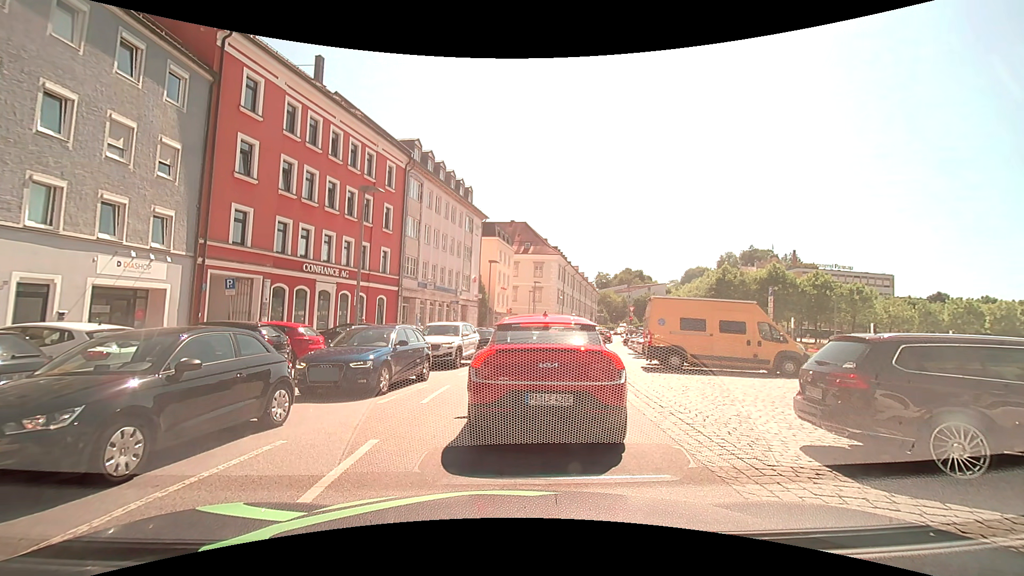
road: tertiary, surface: asphalt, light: Day
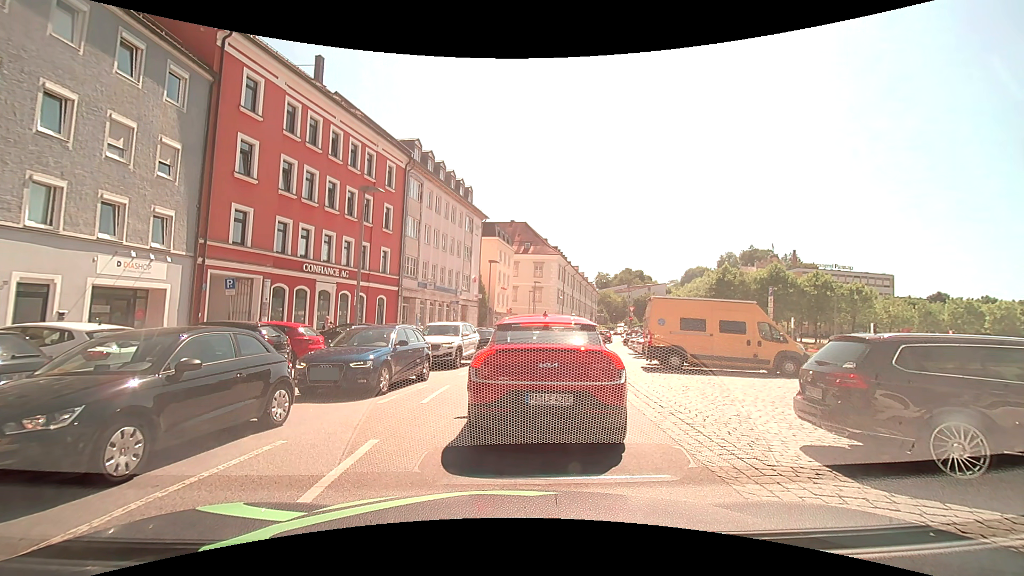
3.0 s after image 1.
(0.0, 0.0) m; 0°
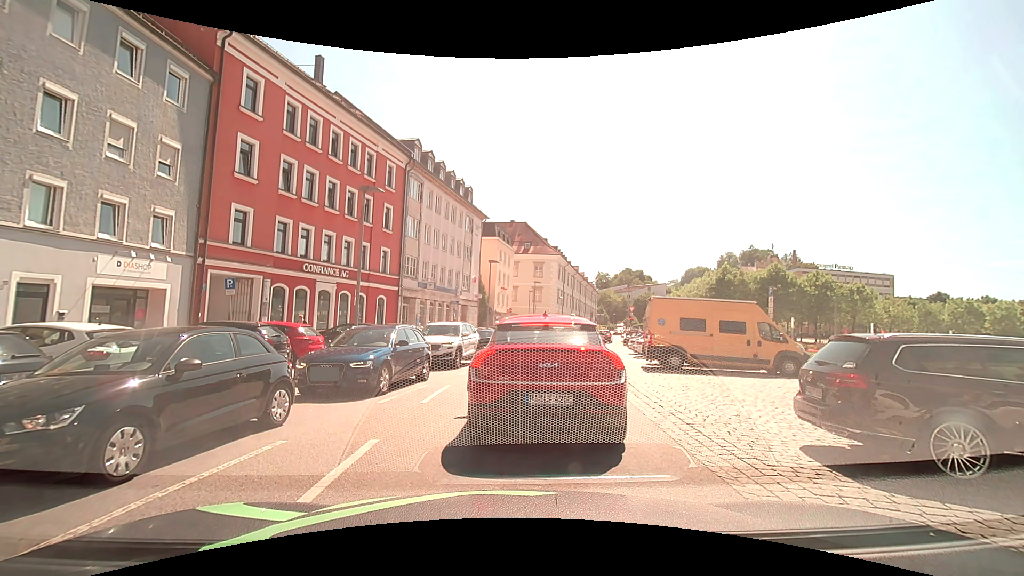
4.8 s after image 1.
(0.0, 0.0) m; 0°
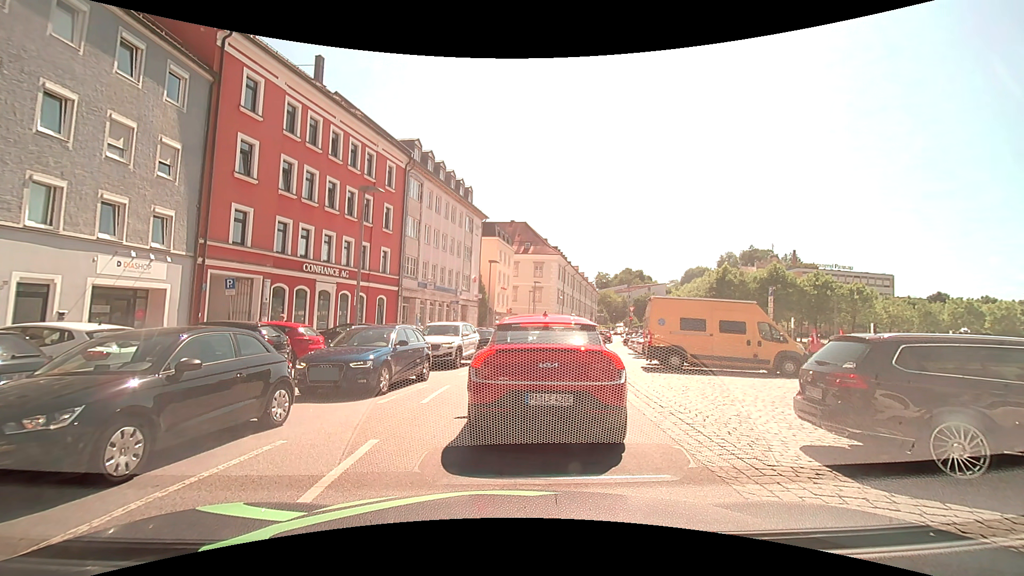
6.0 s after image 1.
(0.0, 0.0) m; 0°
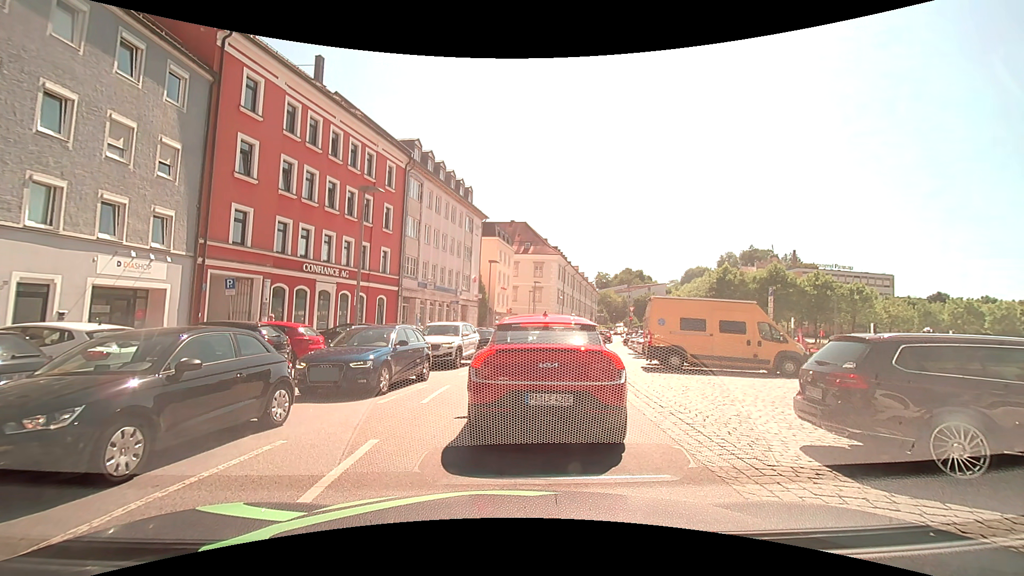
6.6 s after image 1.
(0.0, 0.0) m; 0°
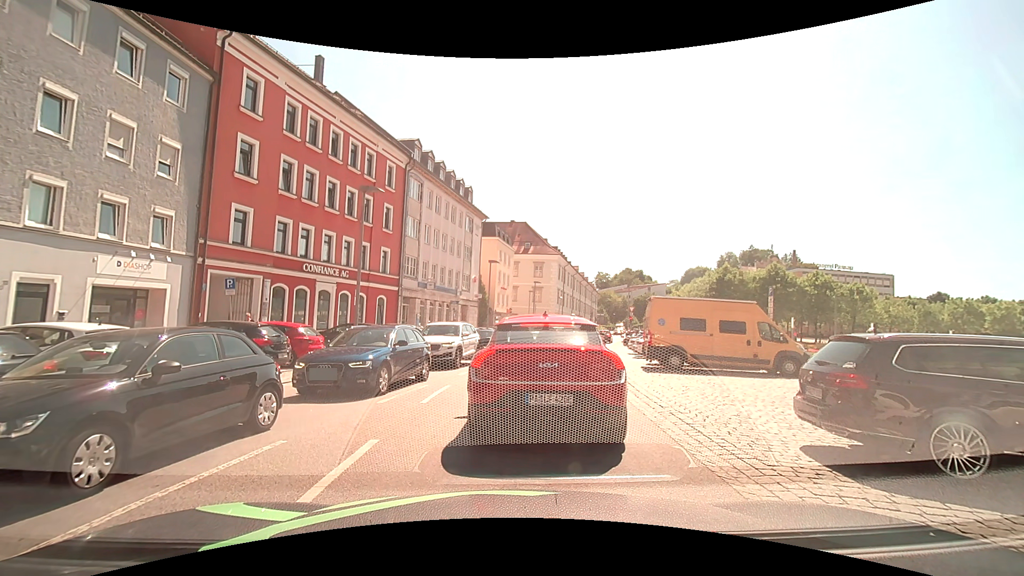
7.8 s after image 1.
(0.0, 0.0) m; 0°
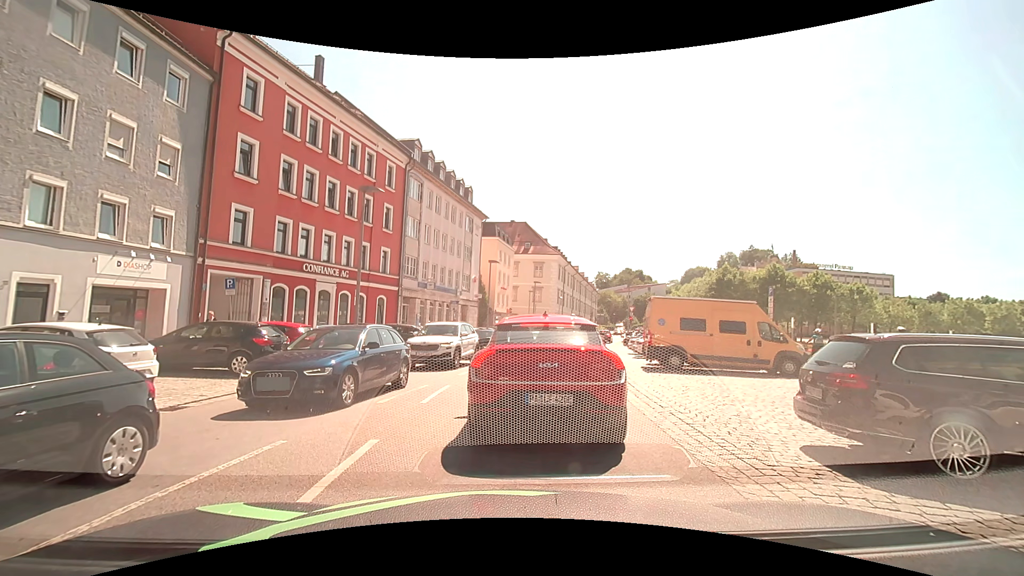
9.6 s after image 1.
(0.0, 0.0) m; 0°
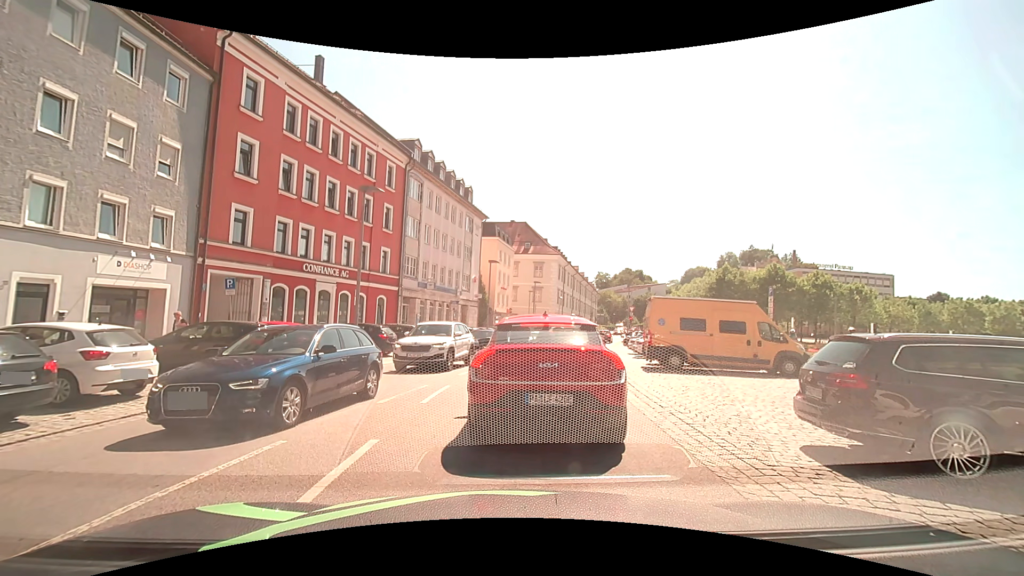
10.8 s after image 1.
(0.0, 0.0) m; 0°
